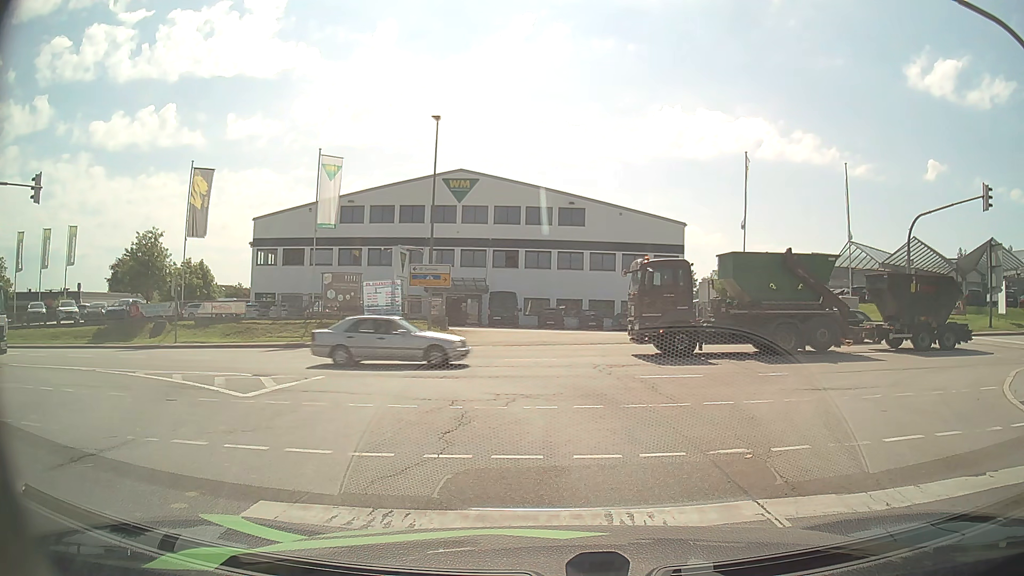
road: secondary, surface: asphalt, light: Day
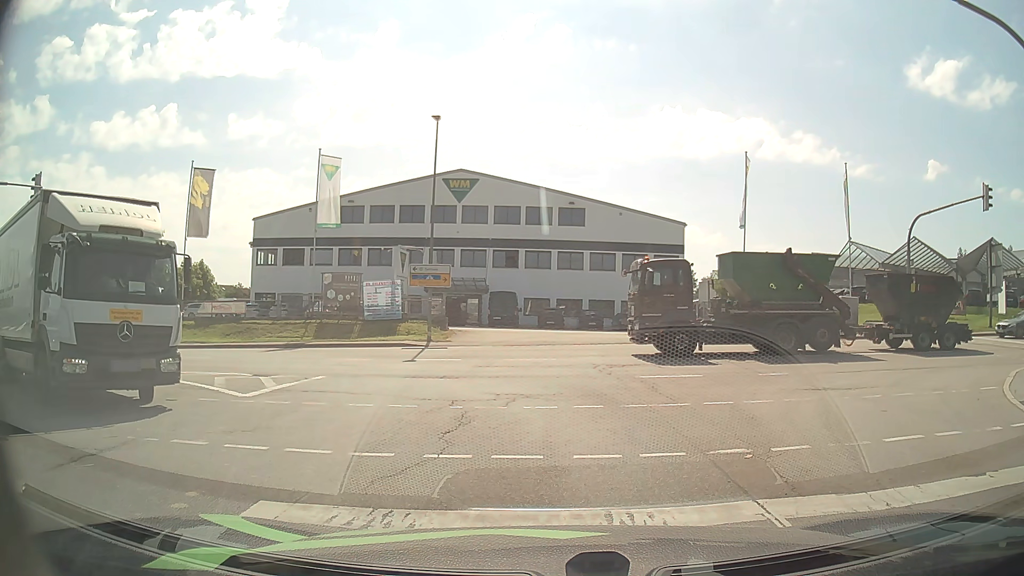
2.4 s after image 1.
(0.0, 0.0) m; 0°
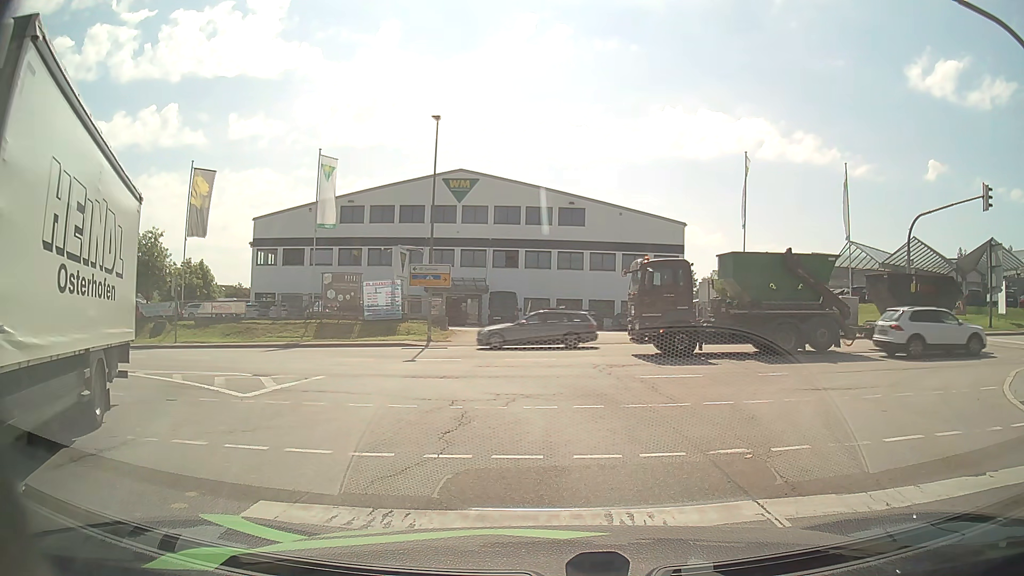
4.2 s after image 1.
(0.0, 0.0) m; 0°
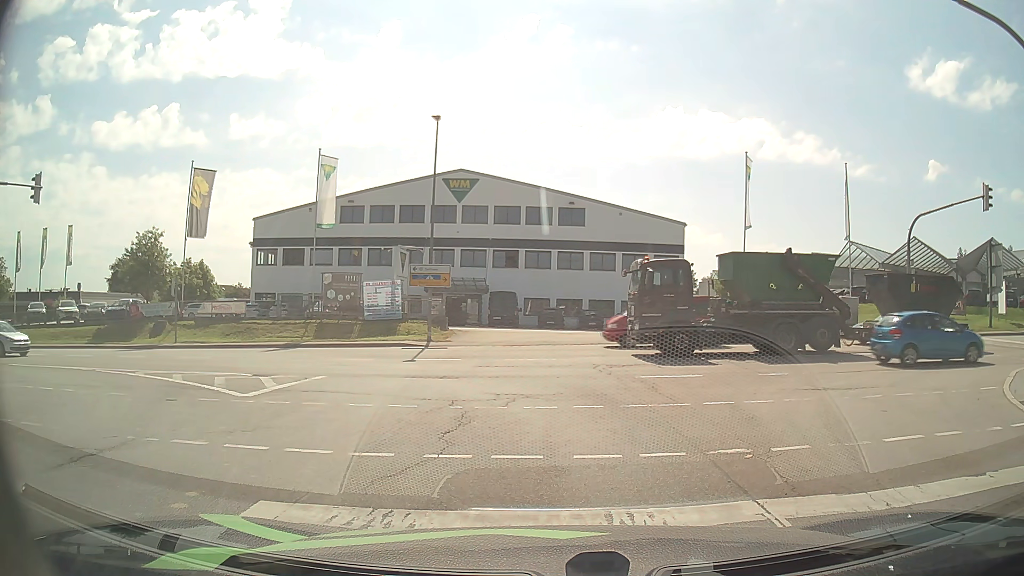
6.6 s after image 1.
(0.0, 0.0) m; 0°
(0, +10) (-4, +19) (-12, +26) (-21, +28) (-31, +29) (-41, +29) (-51, +29) (-61, +29) (-71, +29) (-81, +28) m
